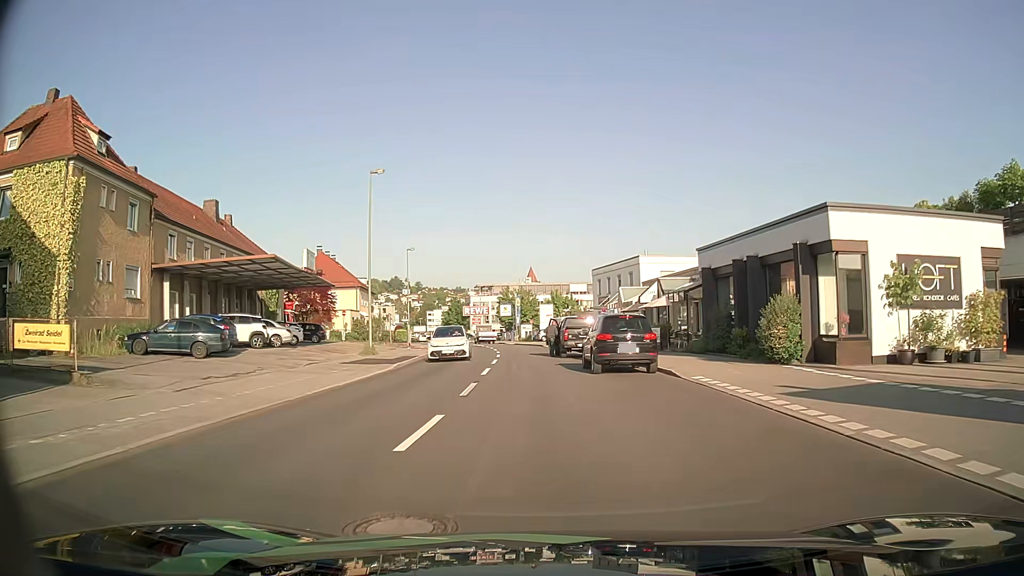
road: tertiary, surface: asphalt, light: Day
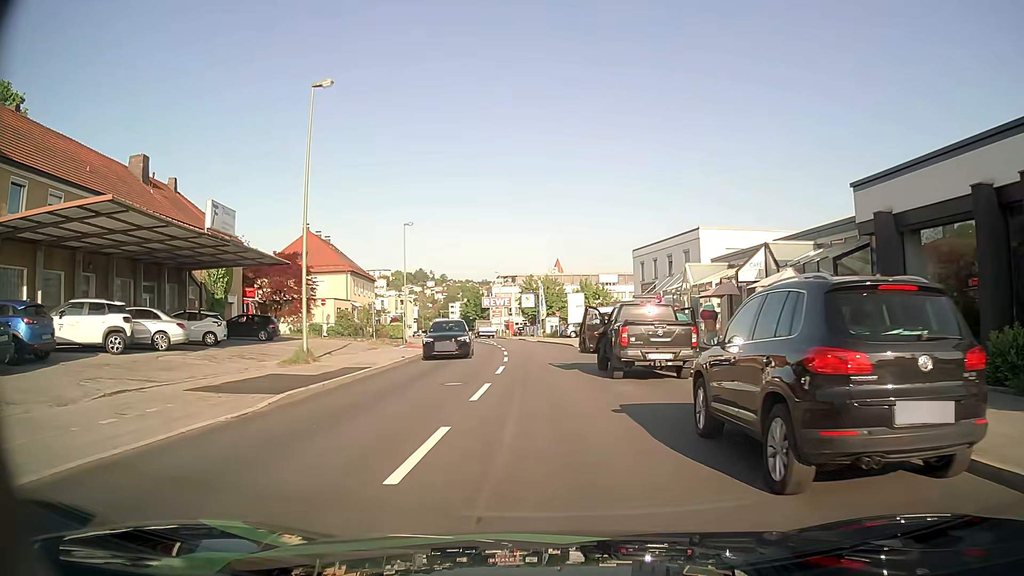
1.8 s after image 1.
(-0.3, +13.5) m; -3°
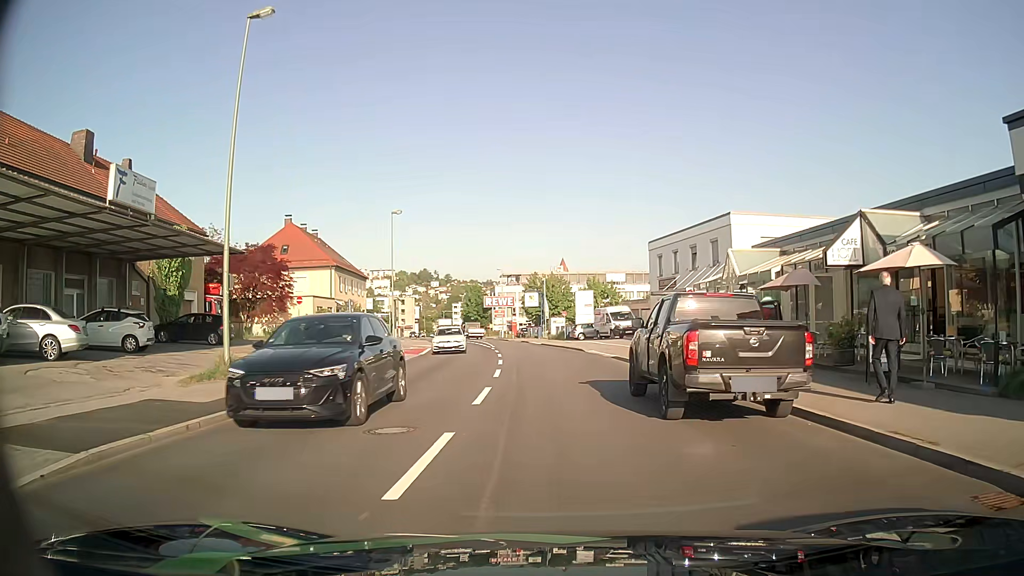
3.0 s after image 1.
(0.0, +6.3) m; 0°
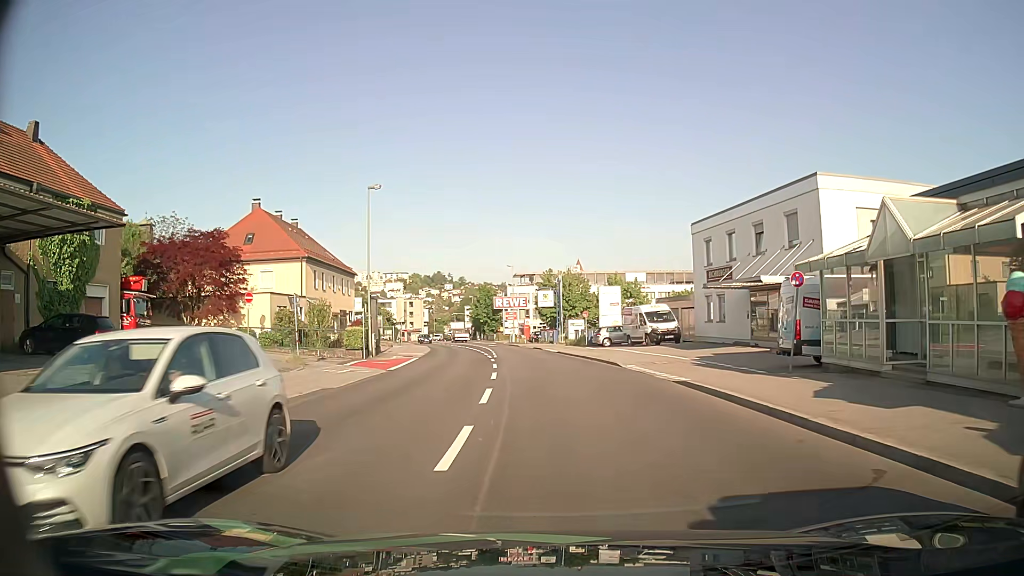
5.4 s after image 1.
(-0.2, +11.0) m; -2°
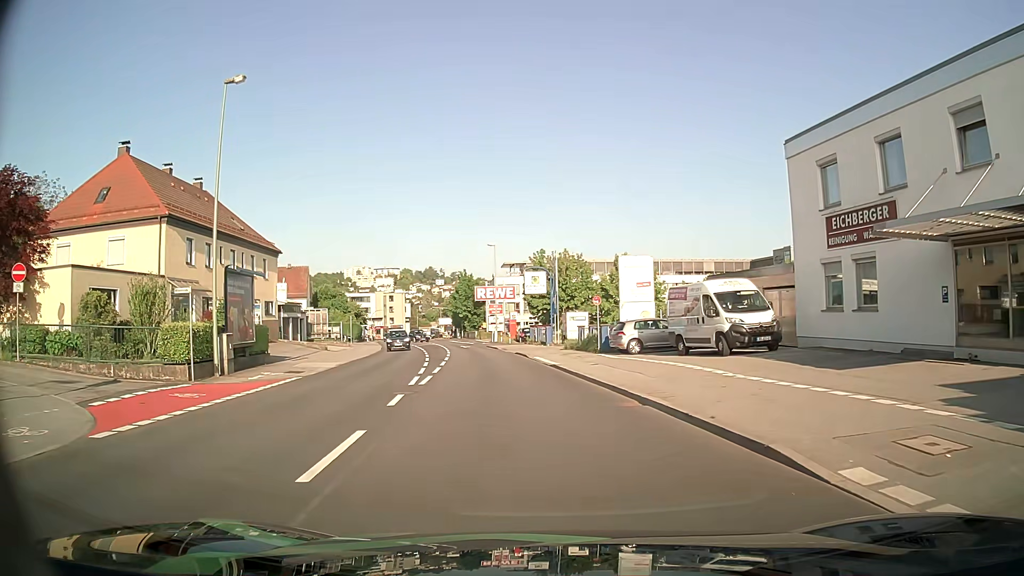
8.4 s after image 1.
(+0.4, +18.9) m; +1°
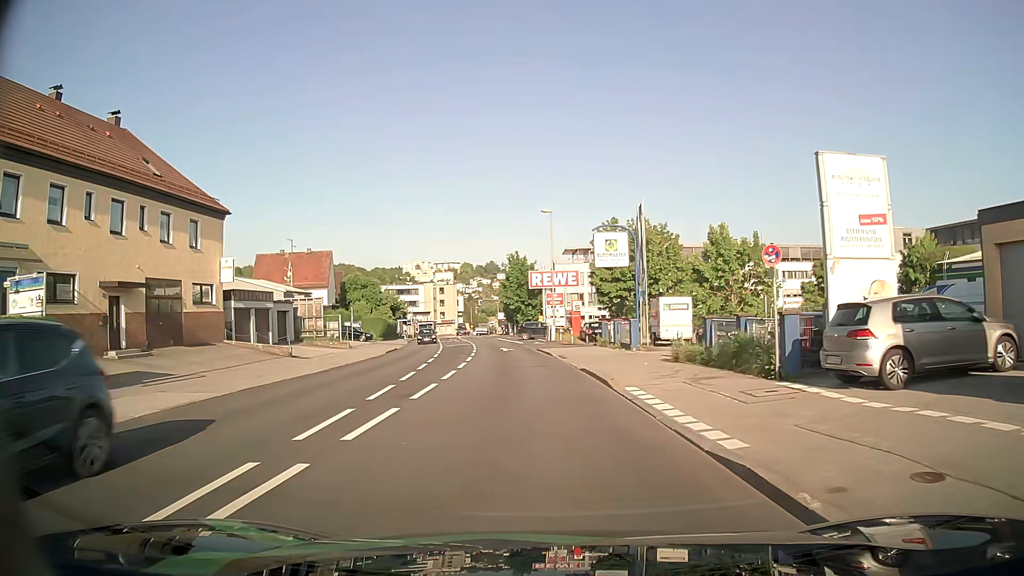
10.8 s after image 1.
(-0.7, +17.9) m; -5°
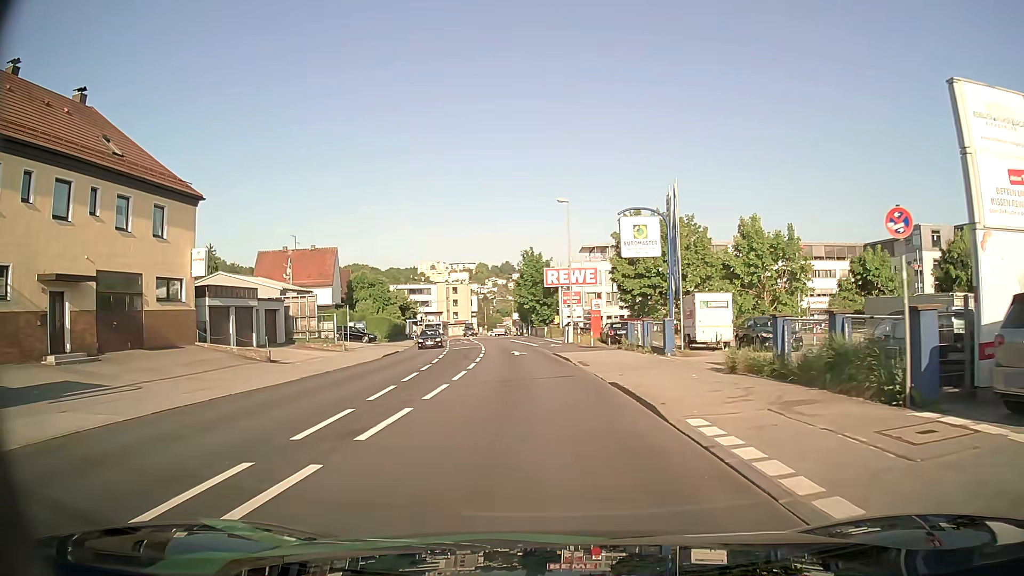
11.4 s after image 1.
(-0.1, +4.6) m; -2°
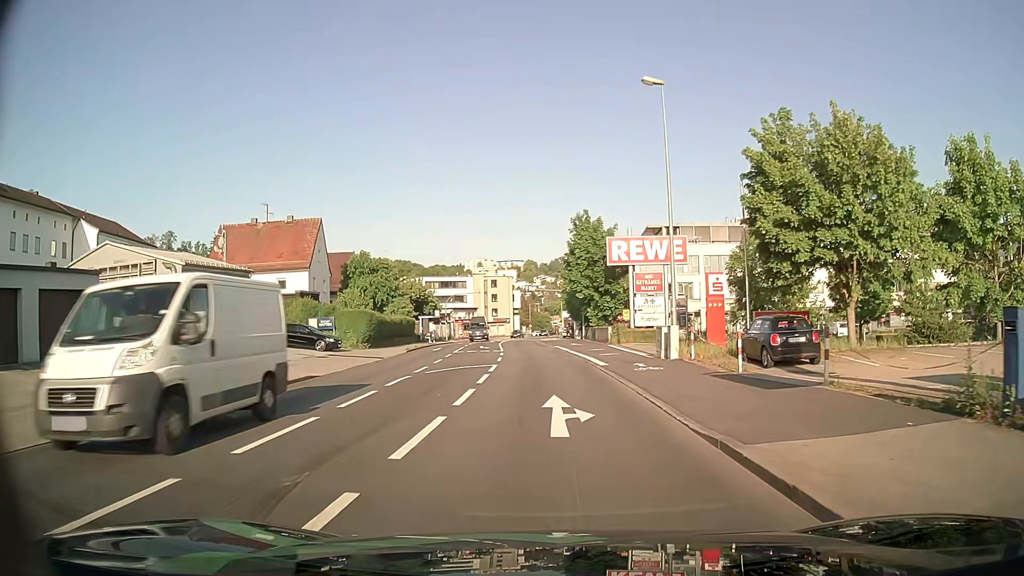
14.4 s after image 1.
(-0.8, +24.1) m; -4°
